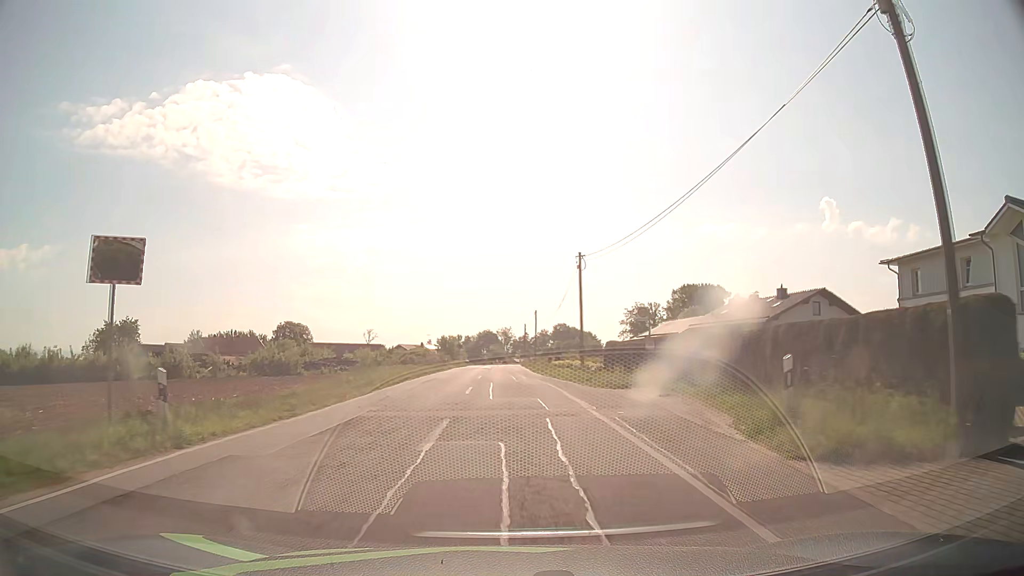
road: tertiary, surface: asphalt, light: Day
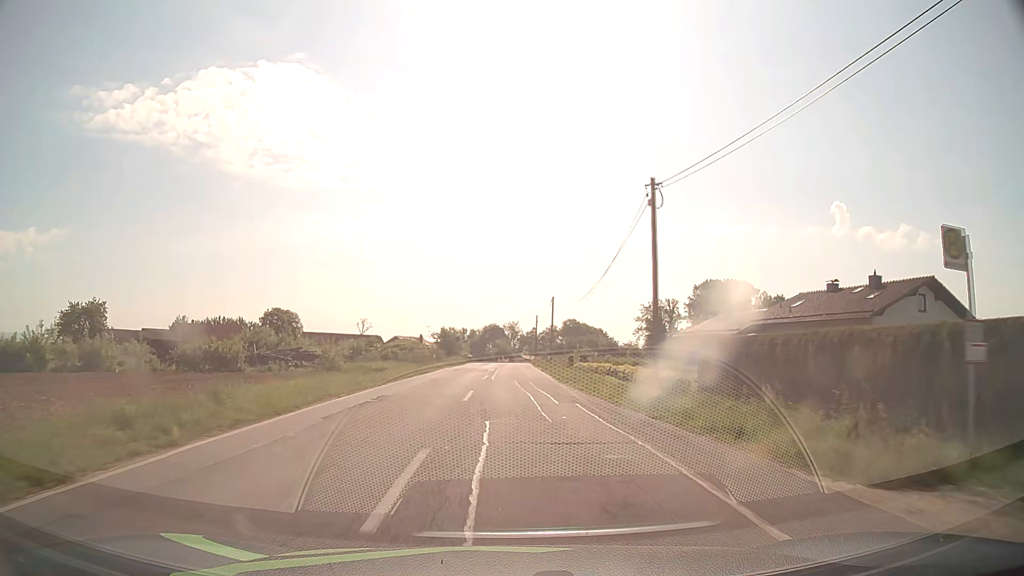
(-0.2, +16.2) m; -1°
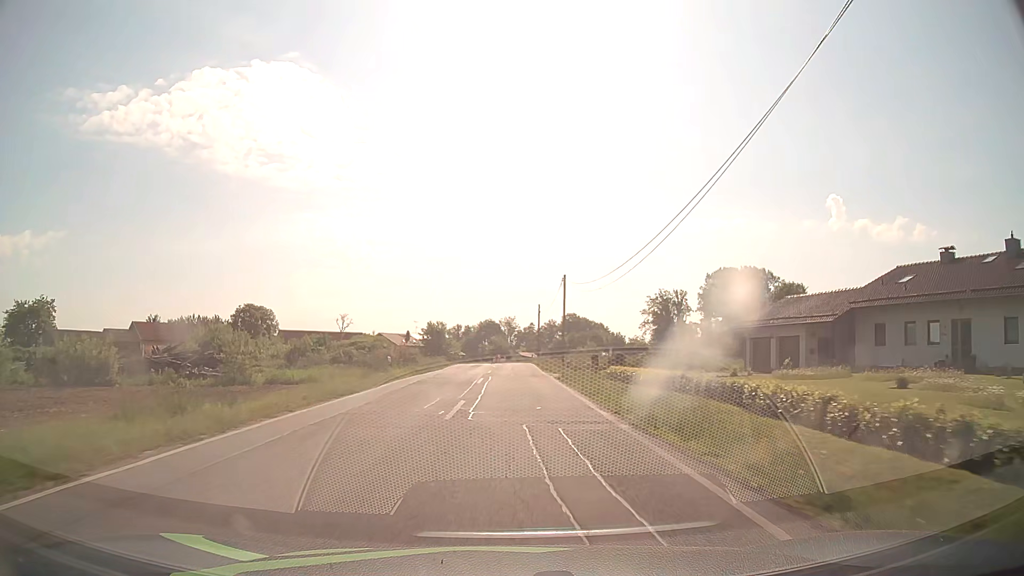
(+0.1, +16.8) m; 0°
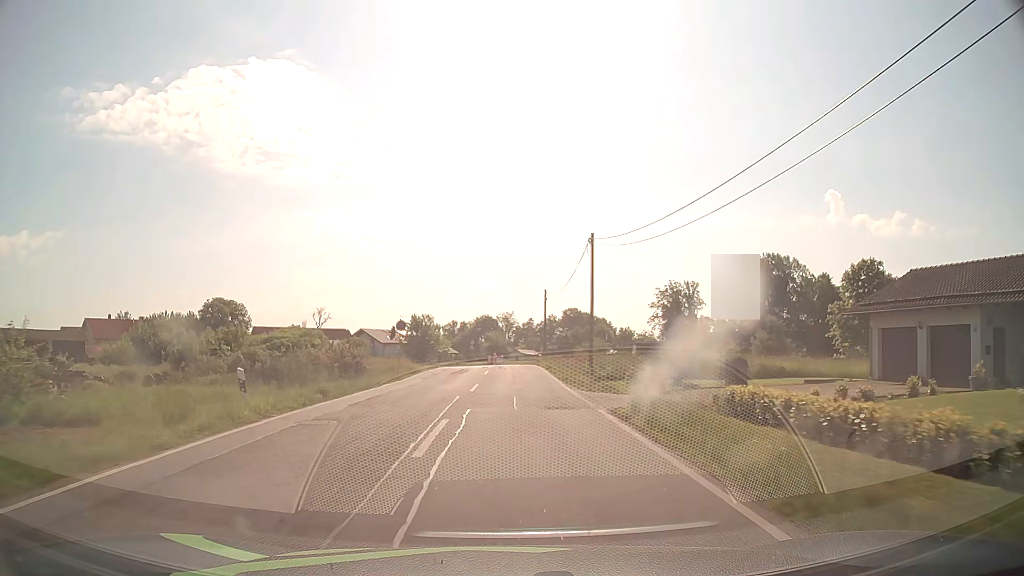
(0.0, +16.5) m; 0°
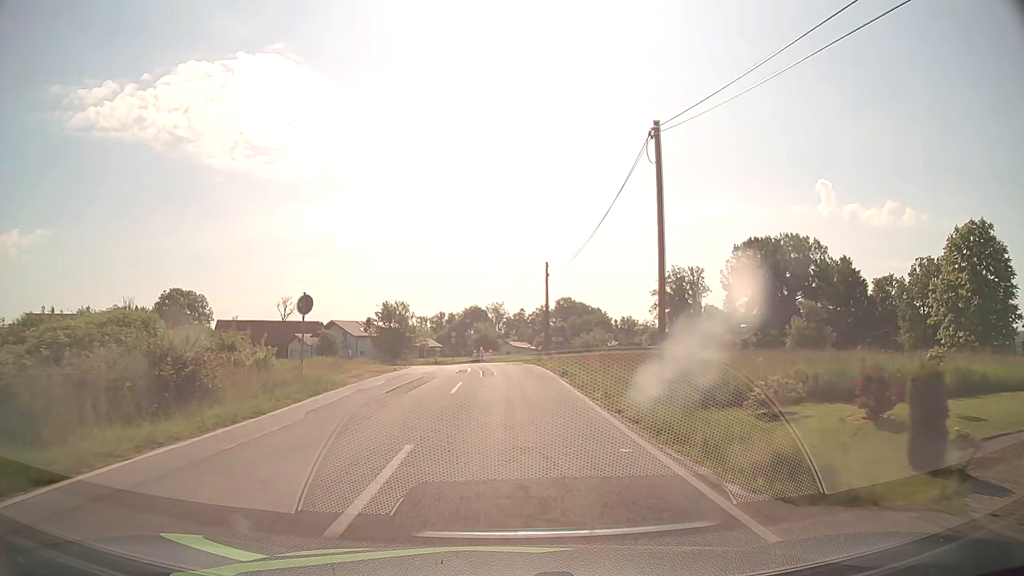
(0.0, +15.3) m; +1°
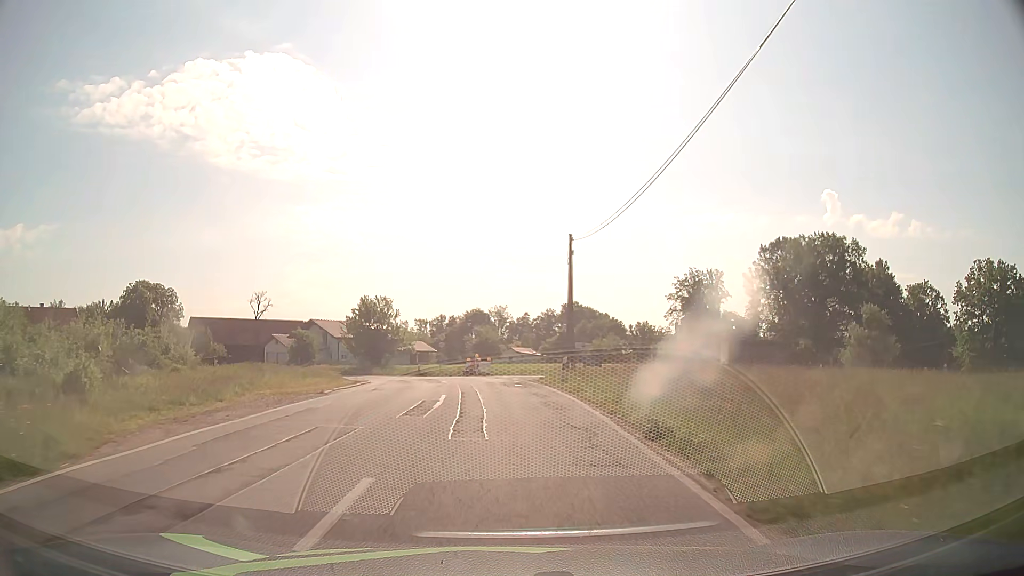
(0.0, +14.1) m; 0°
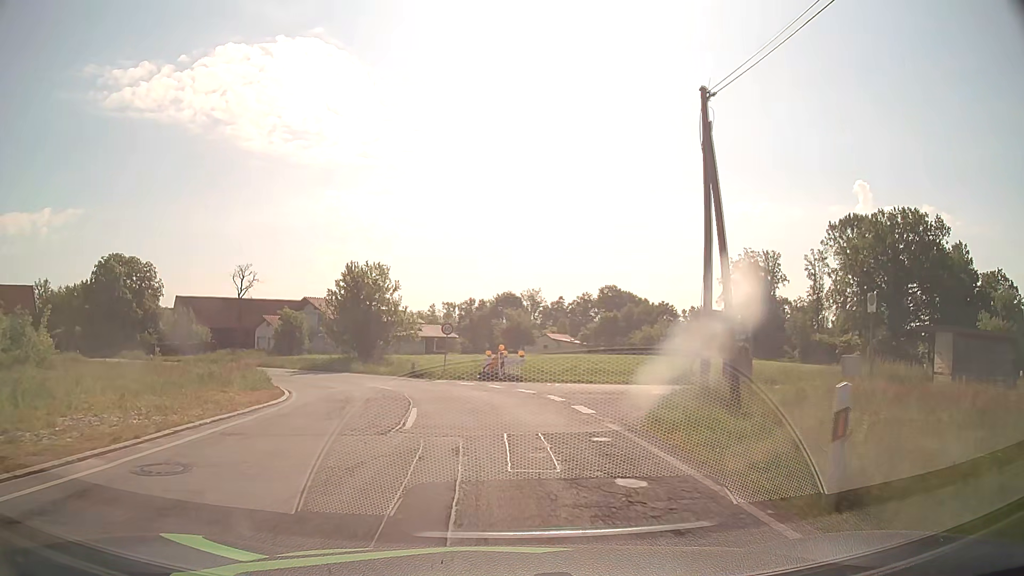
(-0.4, +17.6) m; -3°
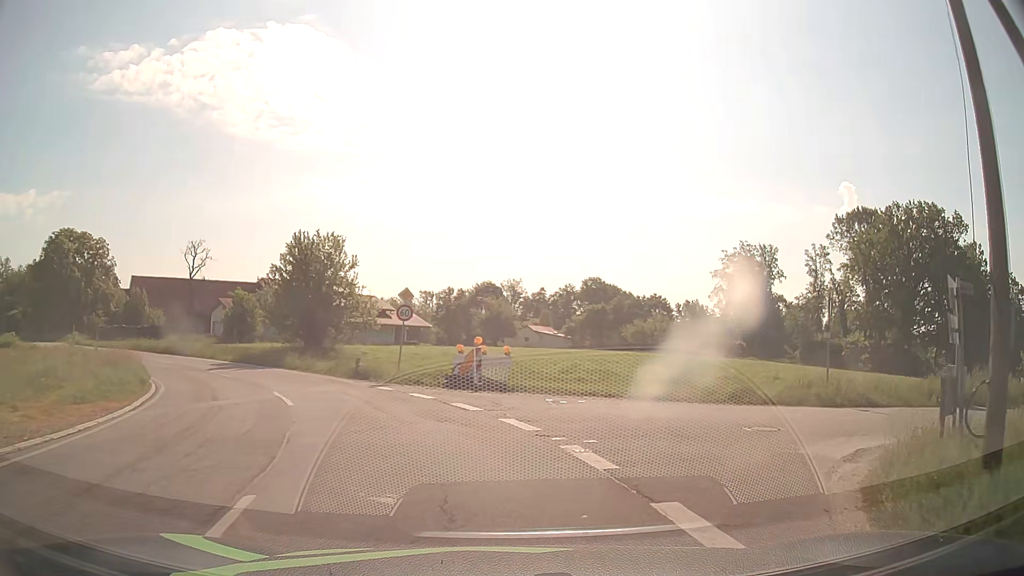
(-0.1, +8.7) m; +1°
(+3, +9) (+11, +14) (+21, +17) (+30, +21) (+39, +24) (+49, +28) (+58, +31) (+68, +35) (+77, +38) (+87, +41) m
